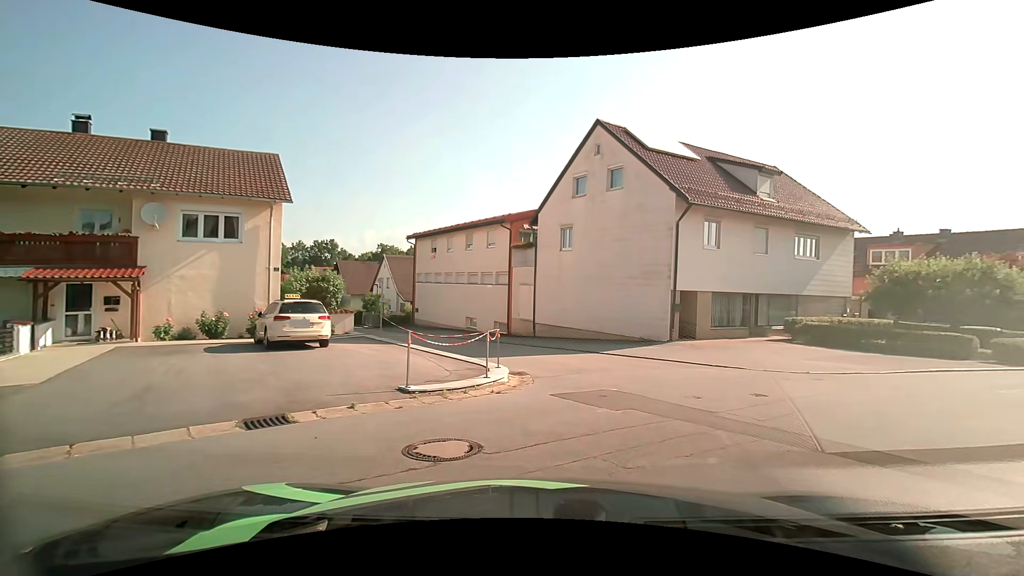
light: Day
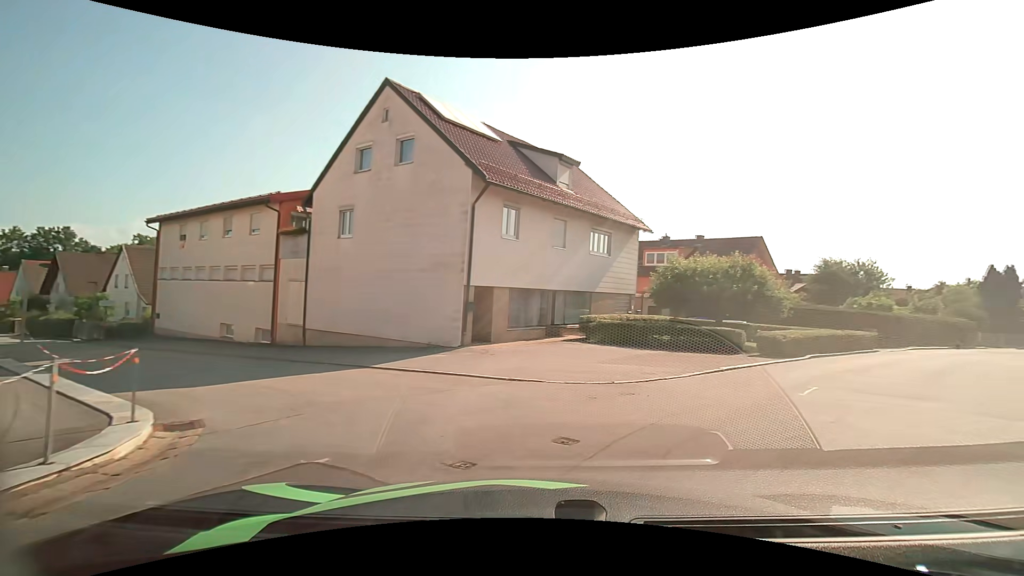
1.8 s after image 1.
(+0.8, +4.3) m; +20°
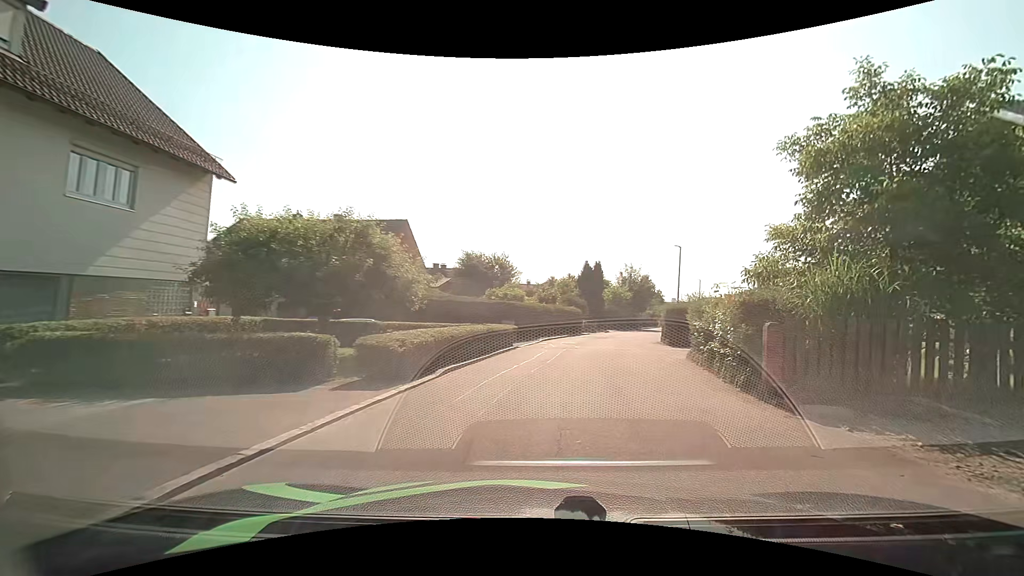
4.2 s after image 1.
(+3.9, +9.3) m; +37°
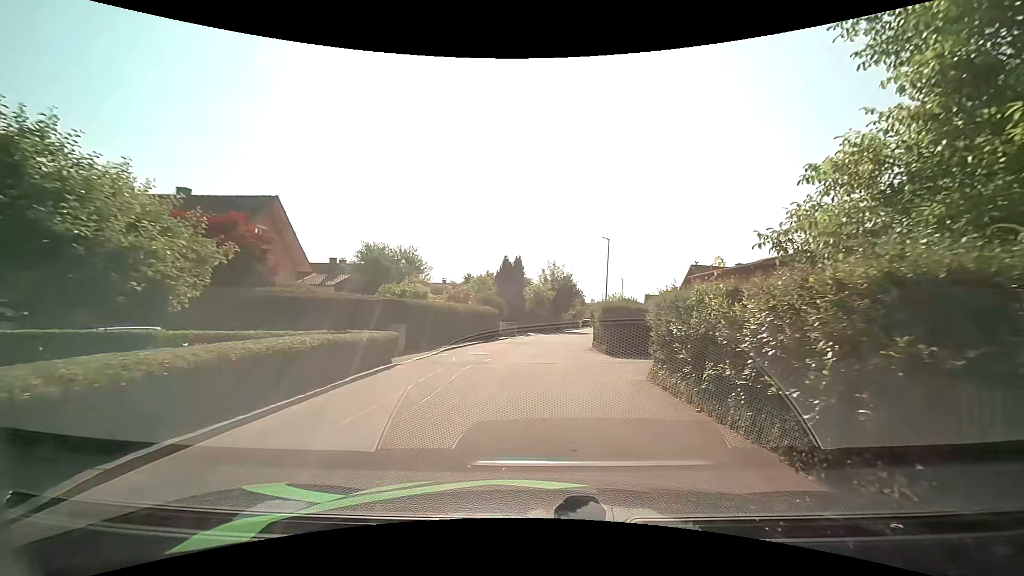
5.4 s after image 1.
(+0.7, +6.7) m; +10°
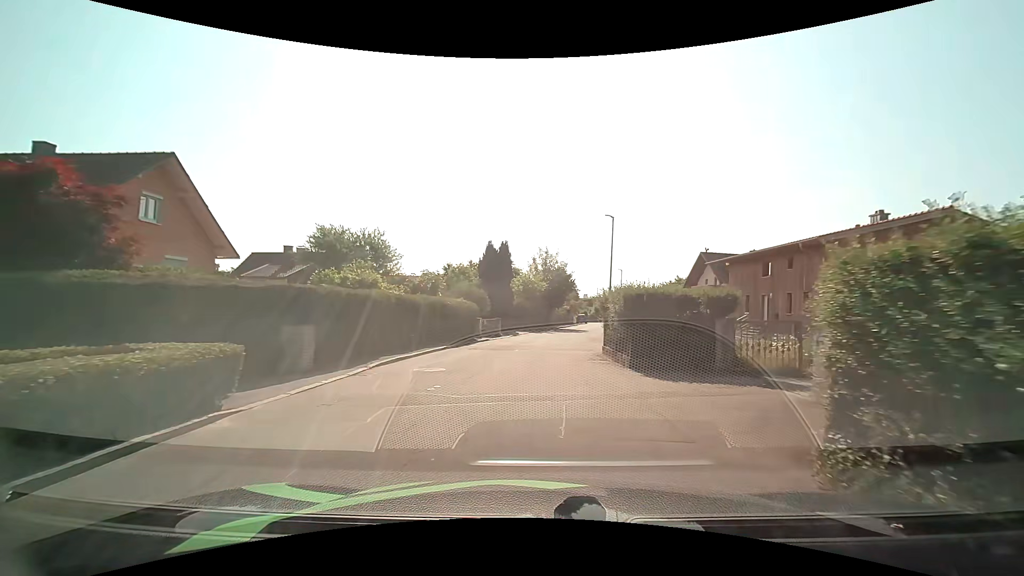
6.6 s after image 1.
(+0.1, +7.4) m; +1°
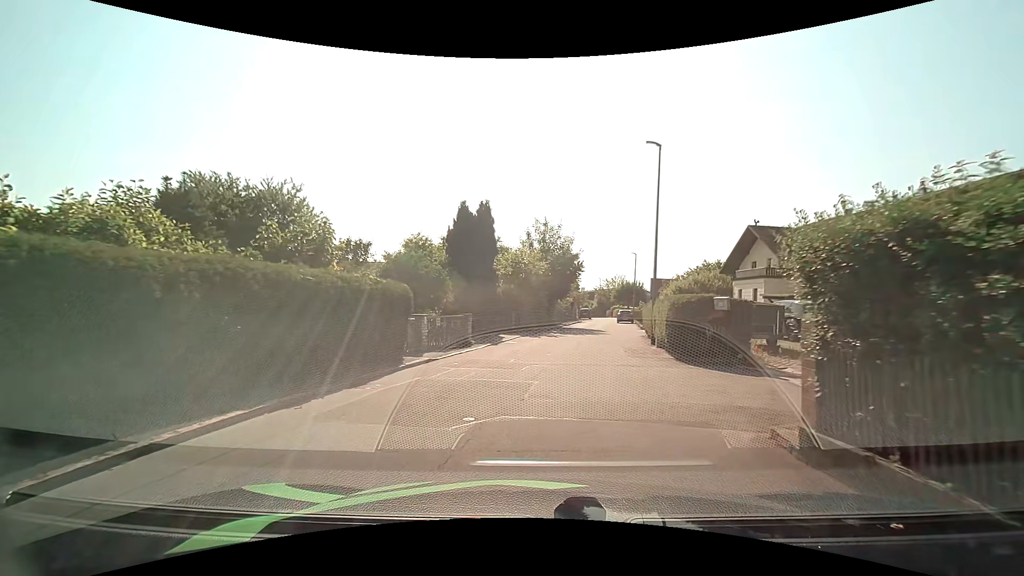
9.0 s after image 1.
(-0.1, +13.3) m; +1°
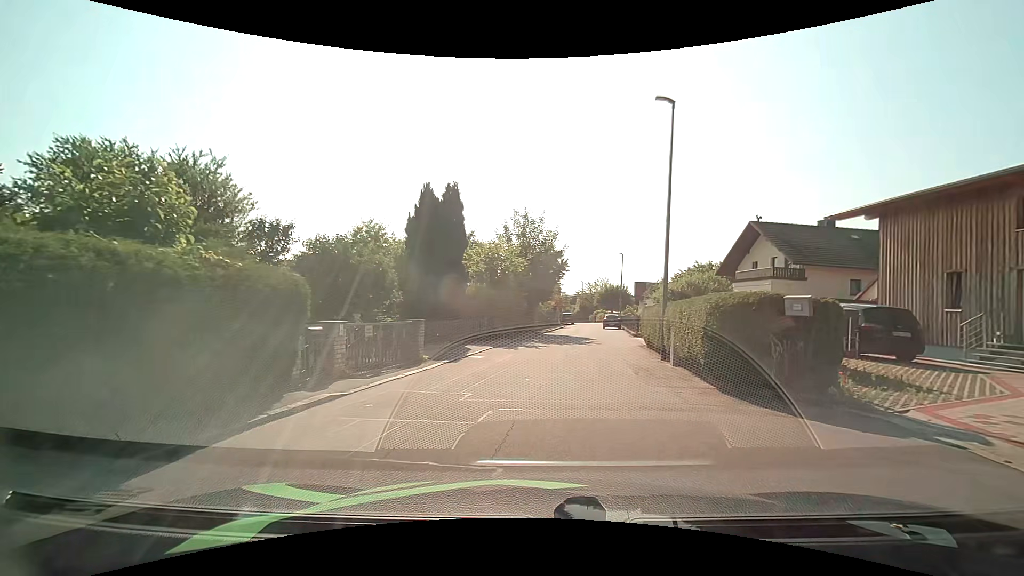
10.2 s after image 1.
(+0.1, +4.7) m; +2°
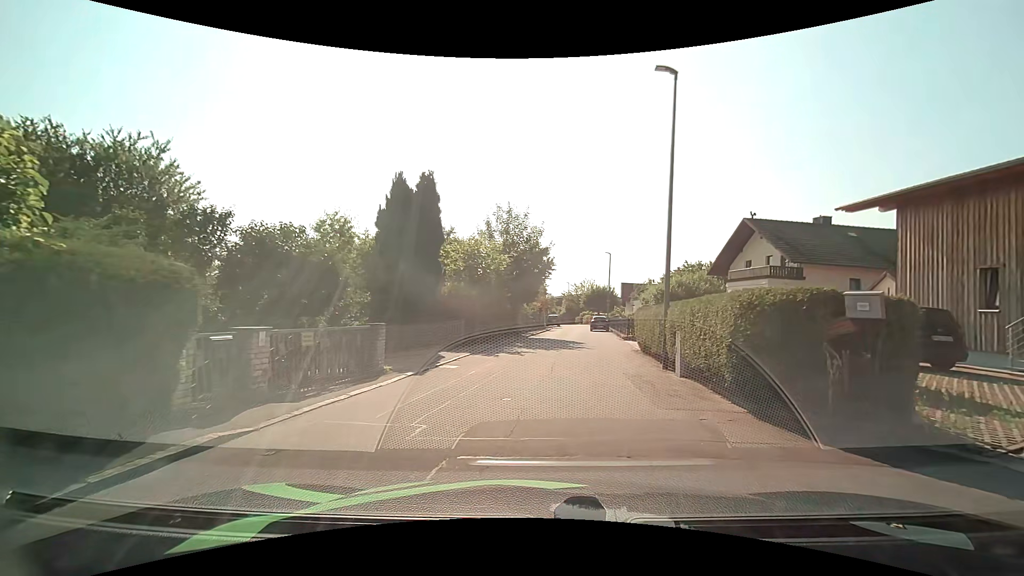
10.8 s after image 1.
(0.0, +2.2) m; +2°
(0, +10) (+1, +20) (+2, +30) (+2, +40) (+3, +50) (+5, +60) (+6, +70) (+5, +80) (+5, +90) (+3, +99) m
